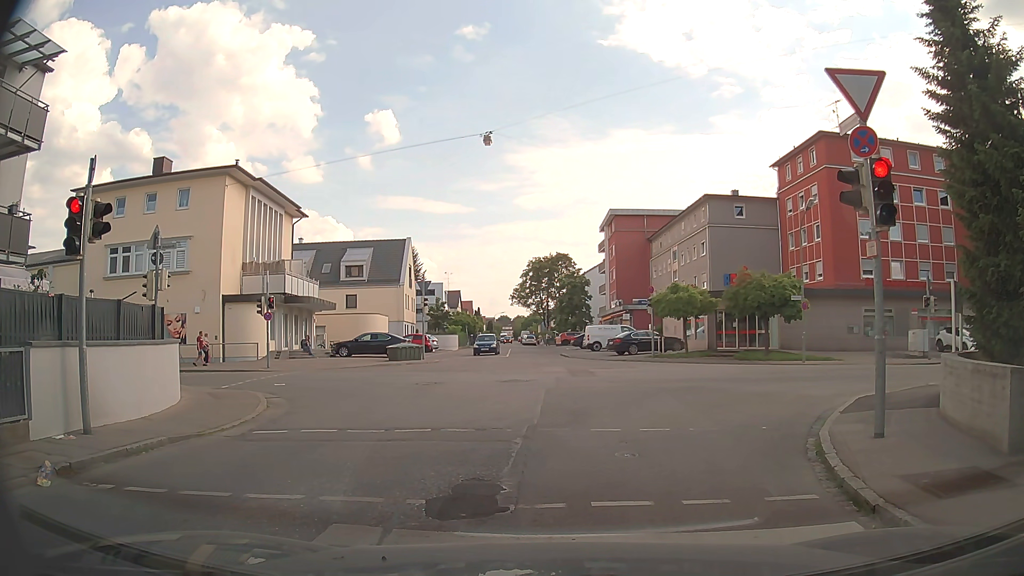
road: unclassified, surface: asphalt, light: Day
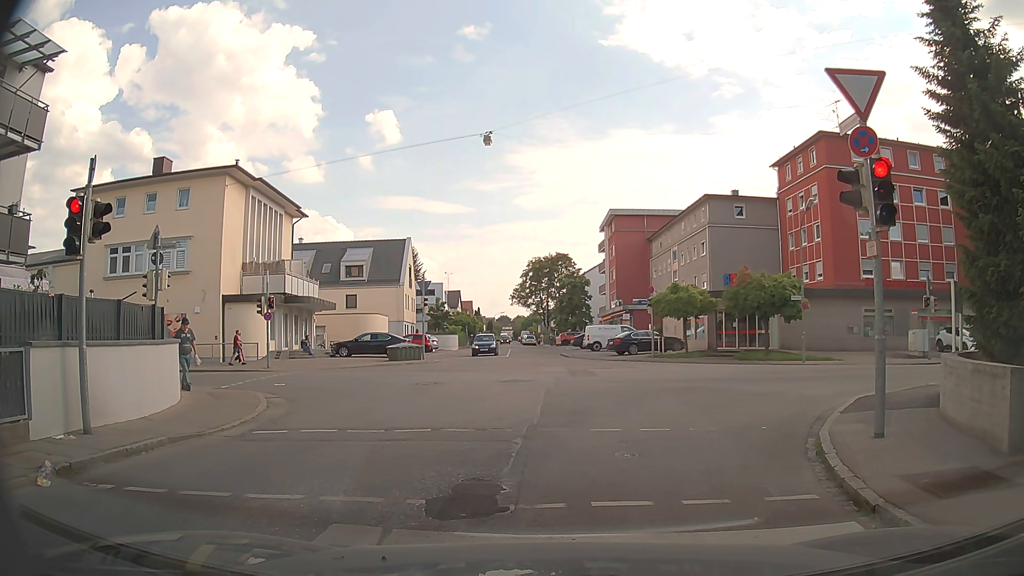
(0.0, 0.0) m; 0°
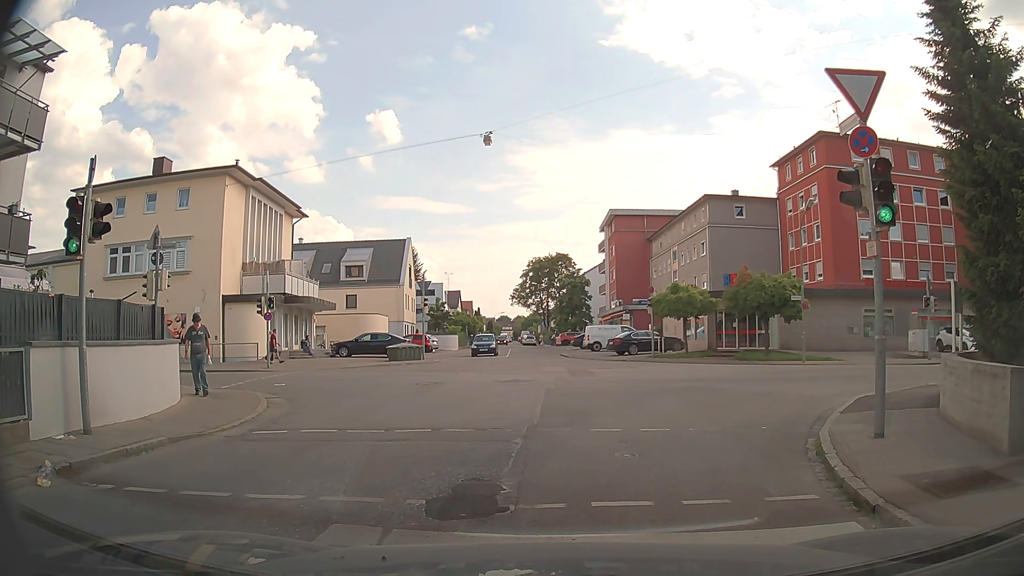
(0.0, 0.0) m; 0°
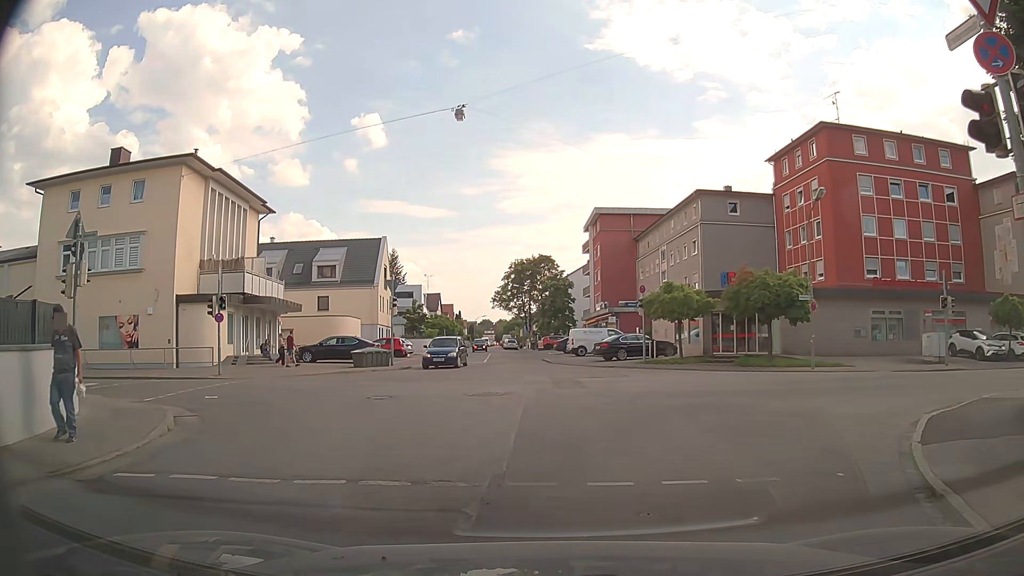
(0.0, +3.5) m; +2°
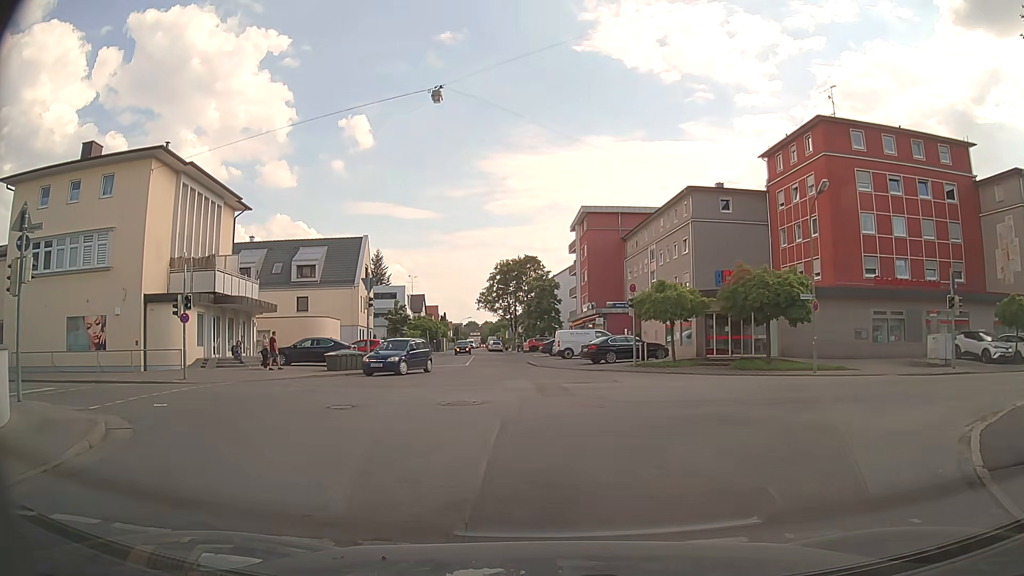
(0.0, +1.9) m; -2°
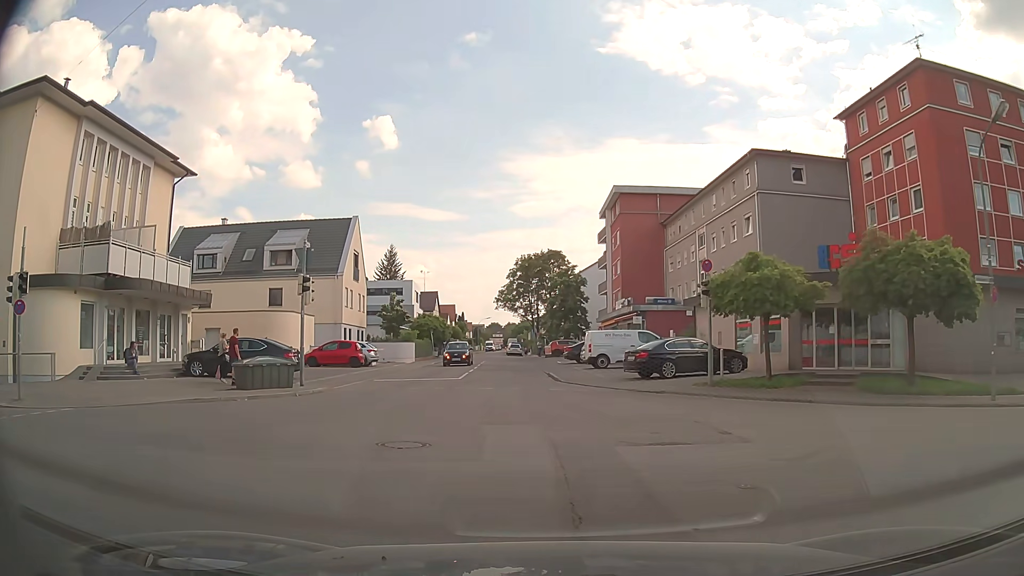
(+0.4, +11.3) m; 0°
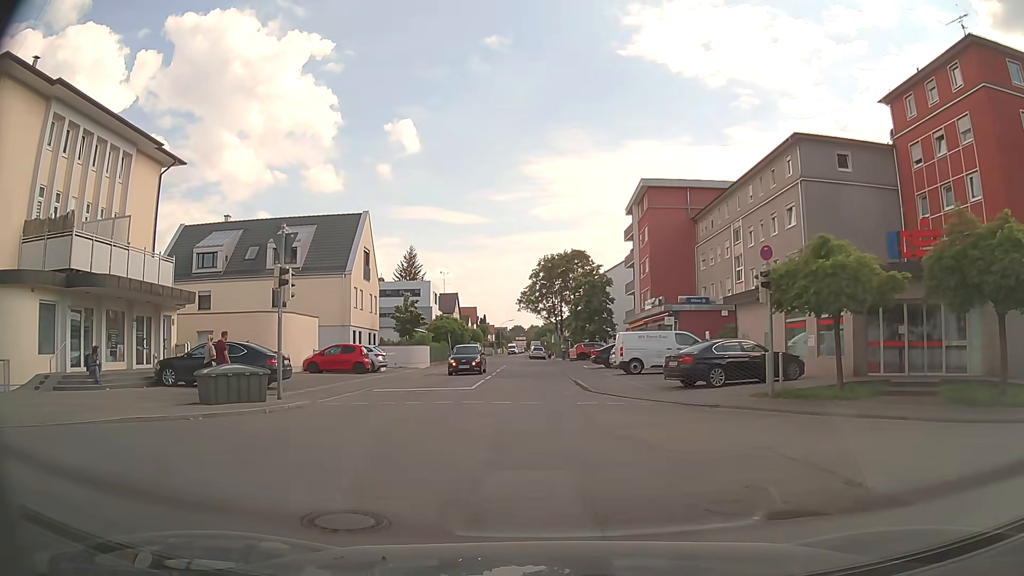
(0.0, +3.7) m; 0°
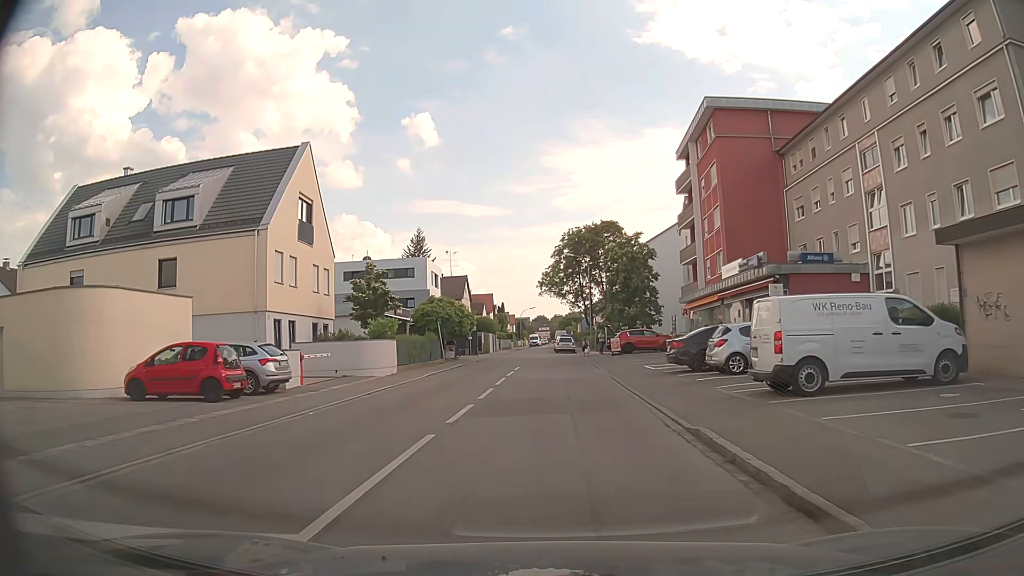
(-0.9, +17.7) m; -4°
(0, +10) (0, +20) (0, +30) (0, +40) (-1, +50) (-1, +60) (-1, +70) (-1, +80) (-1, +90) (-1, +100) m
